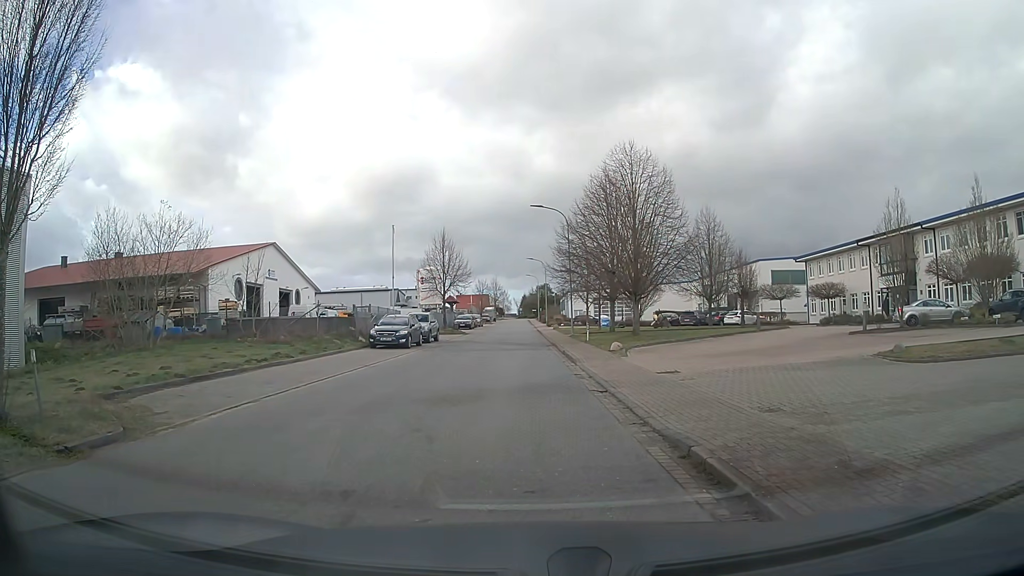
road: residential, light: Day
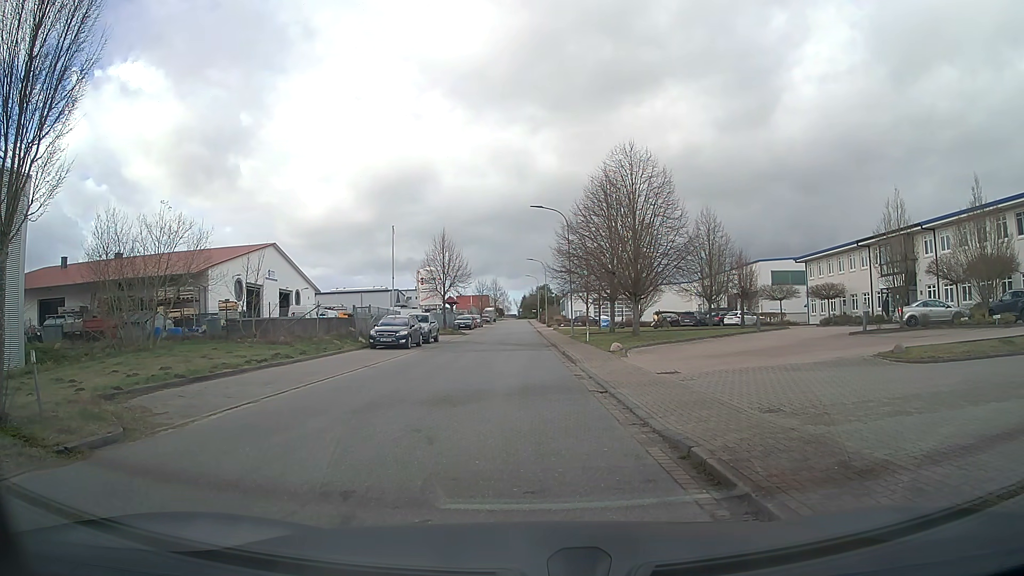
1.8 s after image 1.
(0.0, +0.1) m; 0°
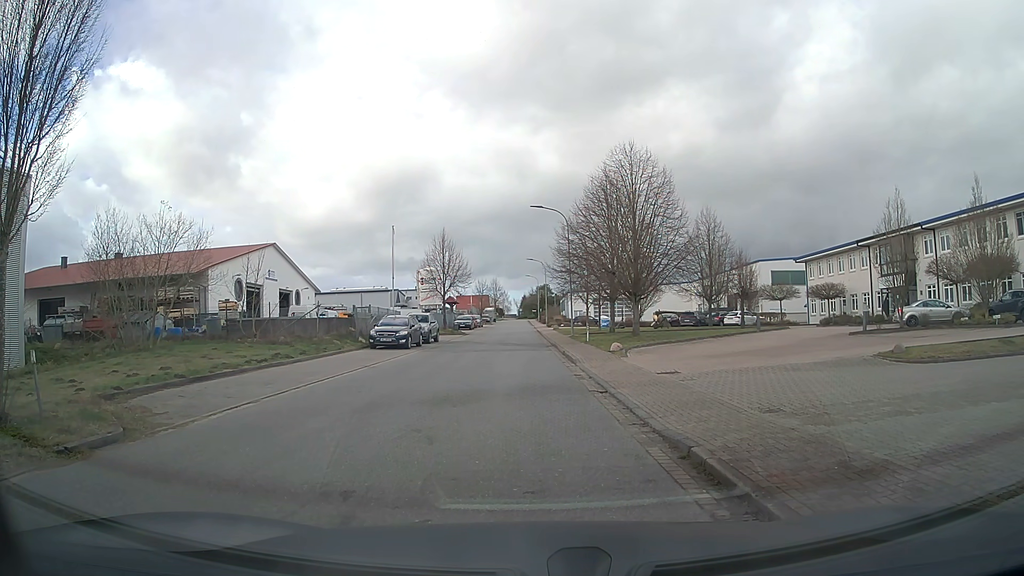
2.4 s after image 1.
(0.0, 0.0) m; 0°
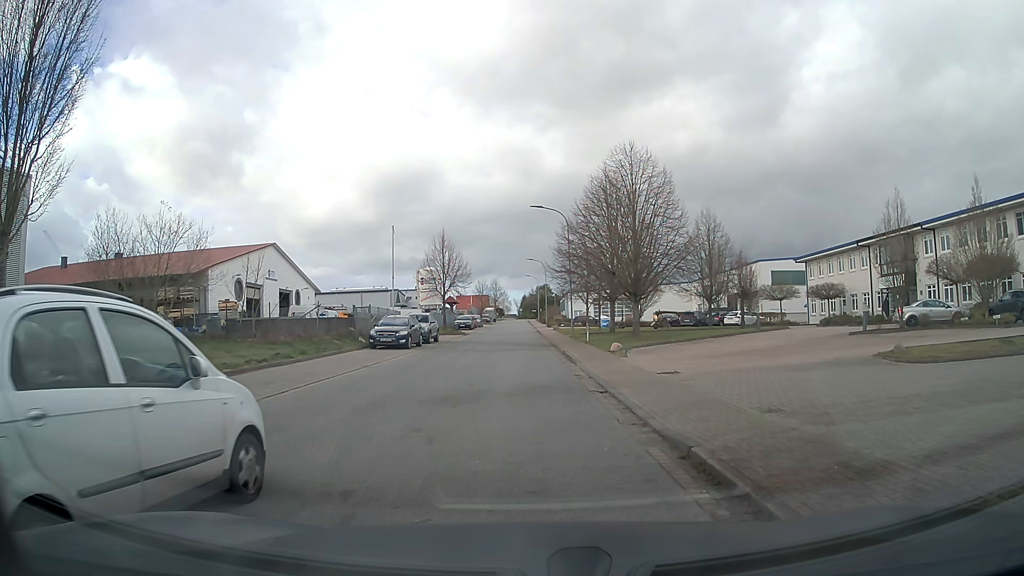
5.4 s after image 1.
(0.0, 0.0) m; 0°
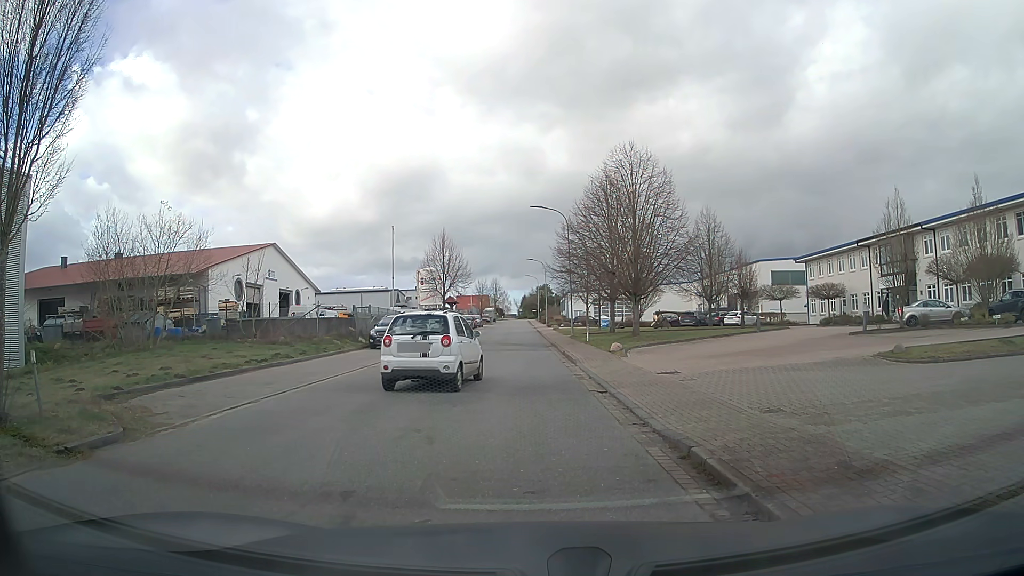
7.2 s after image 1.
(0.0, 0.0) m; 0°
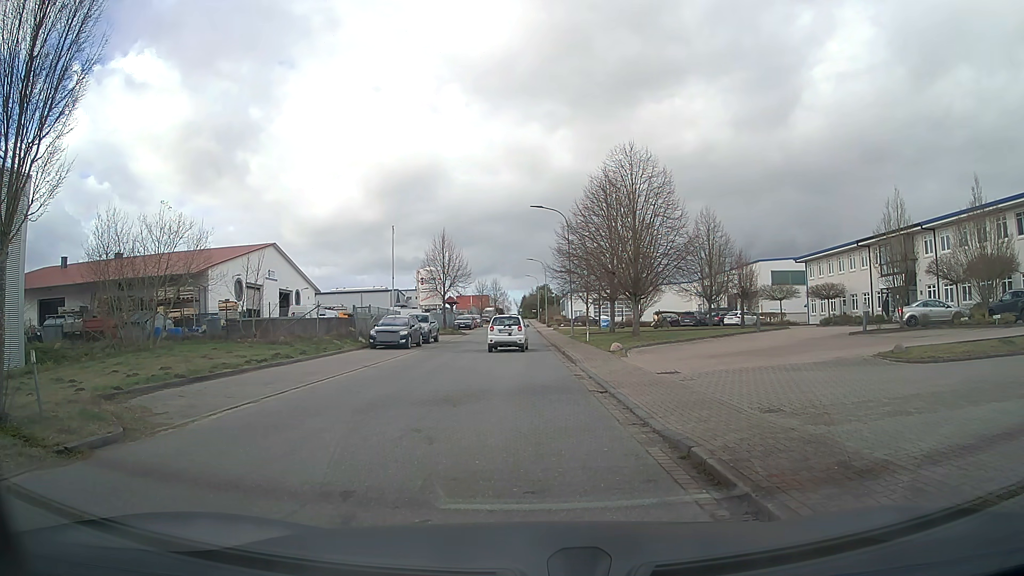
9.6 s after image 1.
(0.0, 0.0) m; 0°
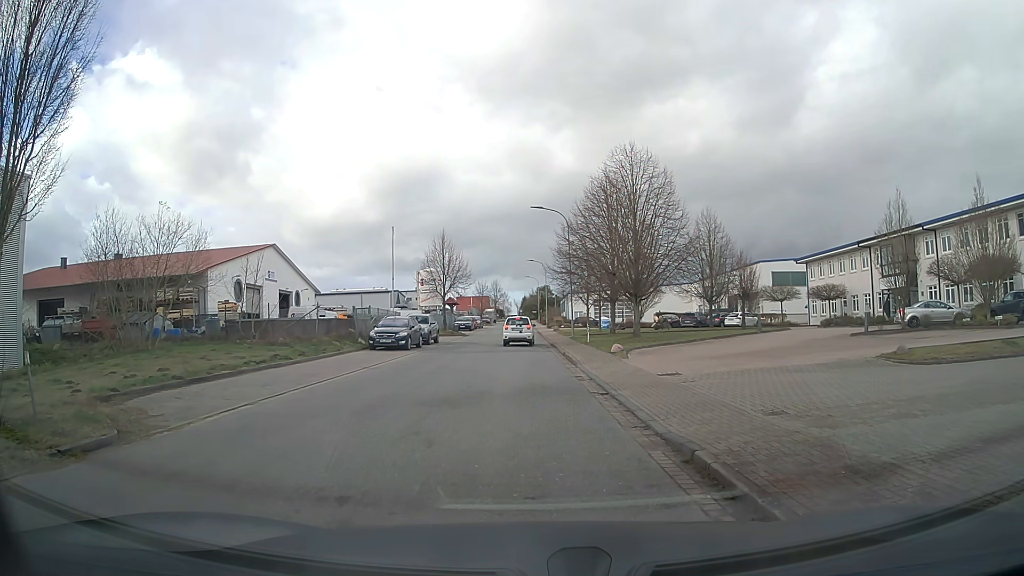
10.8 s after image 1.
(0.0, +0.1) m; 0°
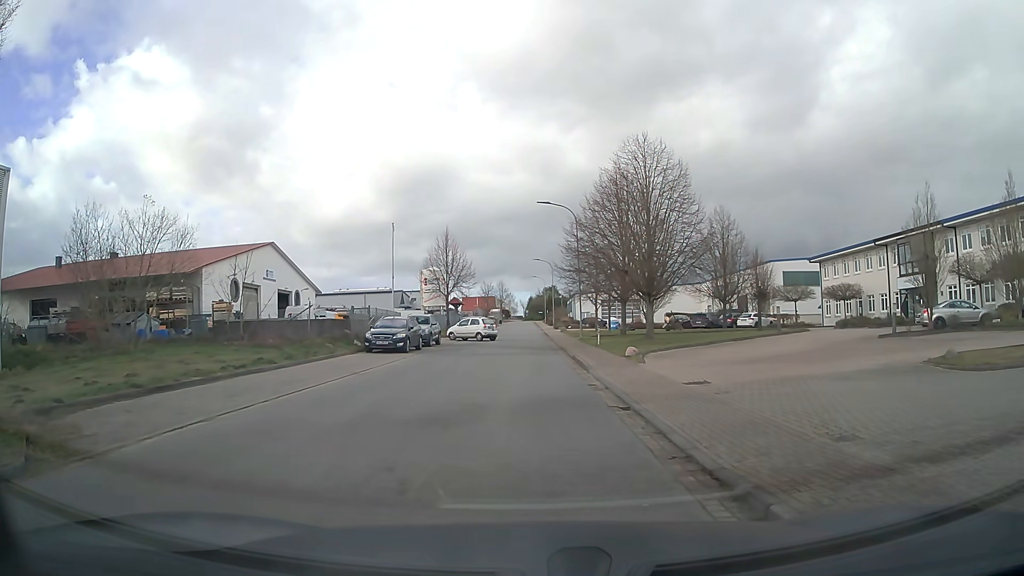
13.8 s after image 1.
(0.0, +2.0) m; 0°
